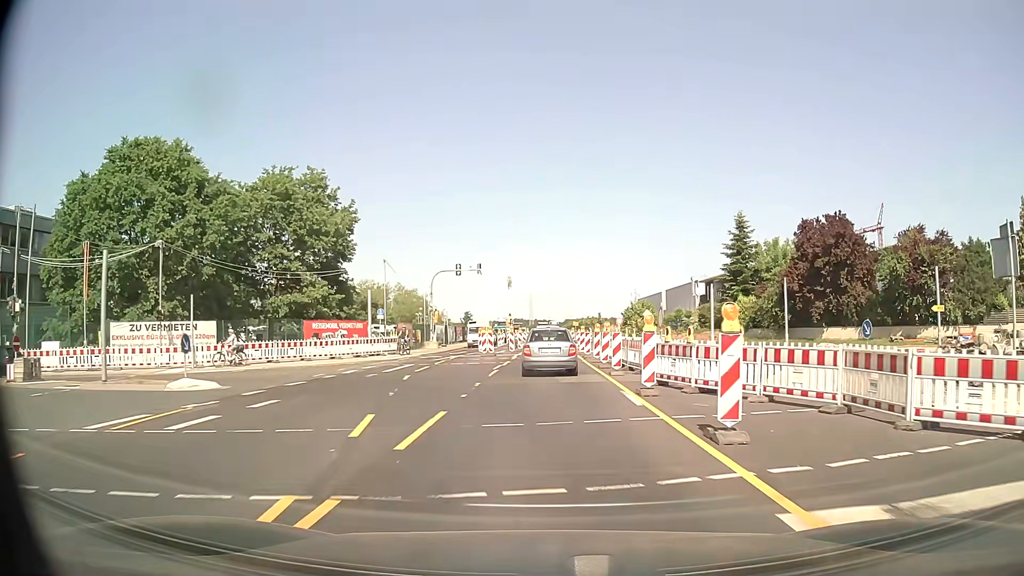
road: secondary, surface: asphalt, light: Day
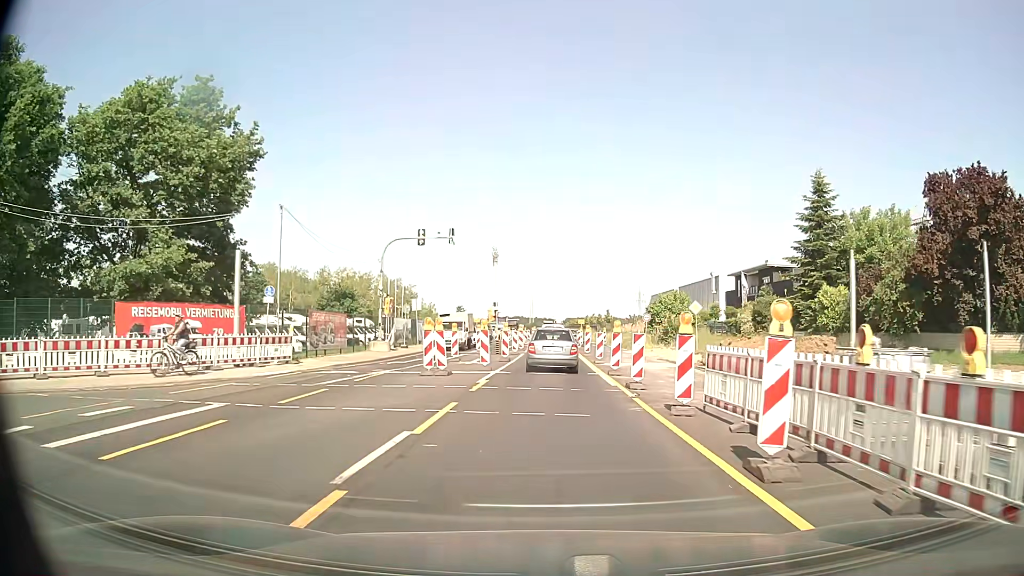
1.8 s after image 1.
(+0.1, +18.4) m; 0°
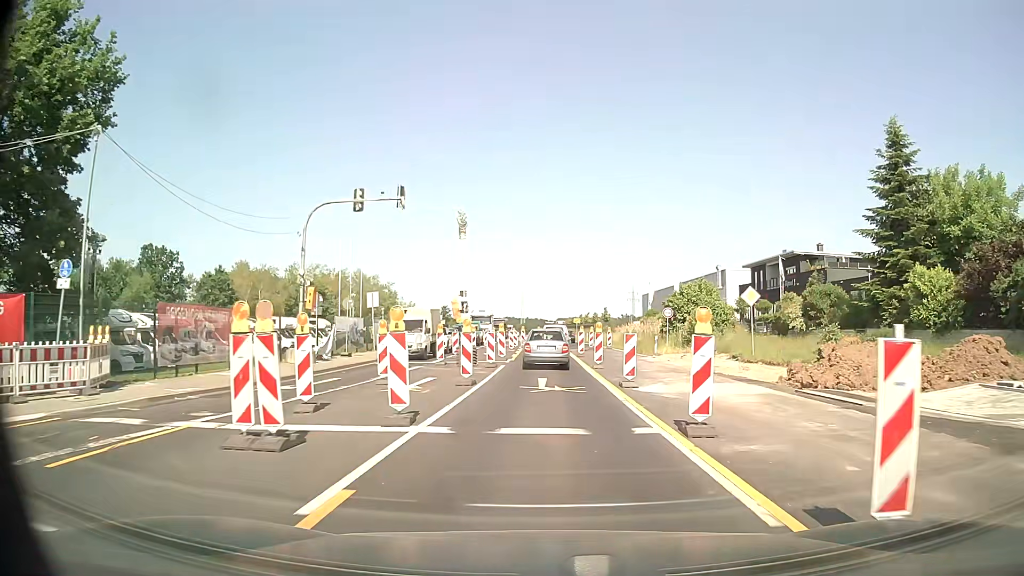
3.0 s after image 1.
(0.0, +12.2) m; +1°
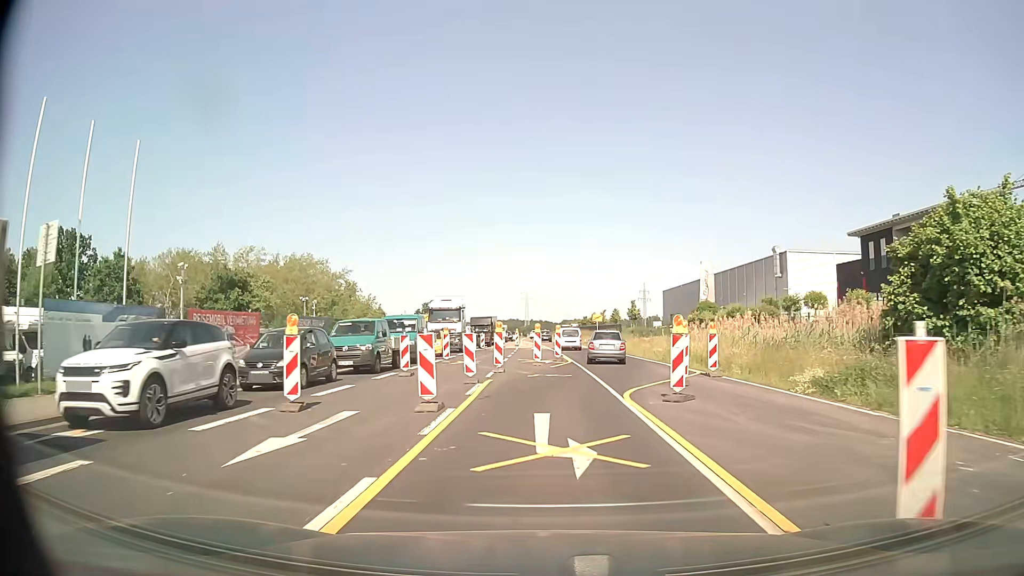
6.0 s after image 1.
(-0.1, +32.1) m; -1°
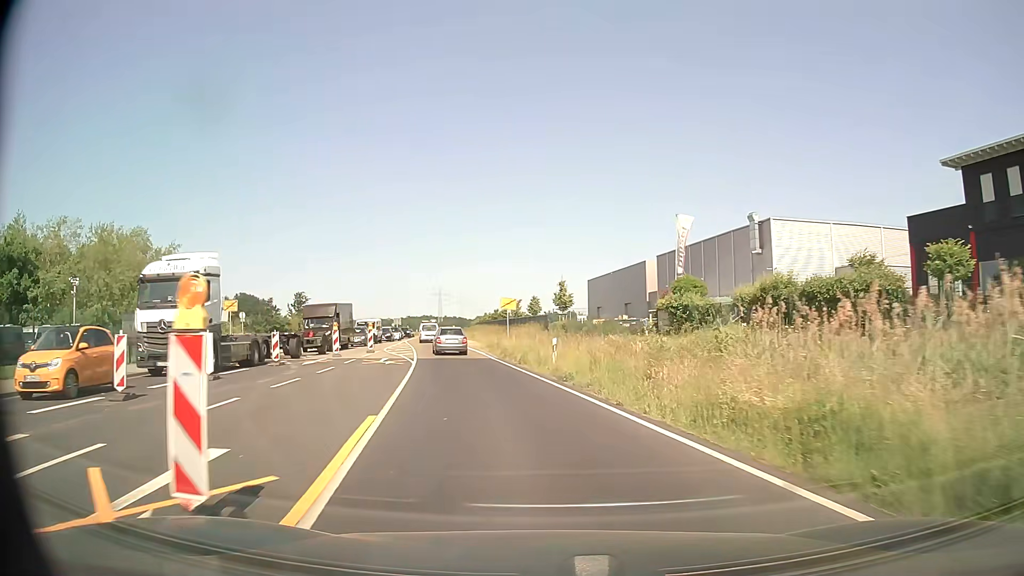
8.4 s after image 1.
(+2.3, +27.5) m; +7°
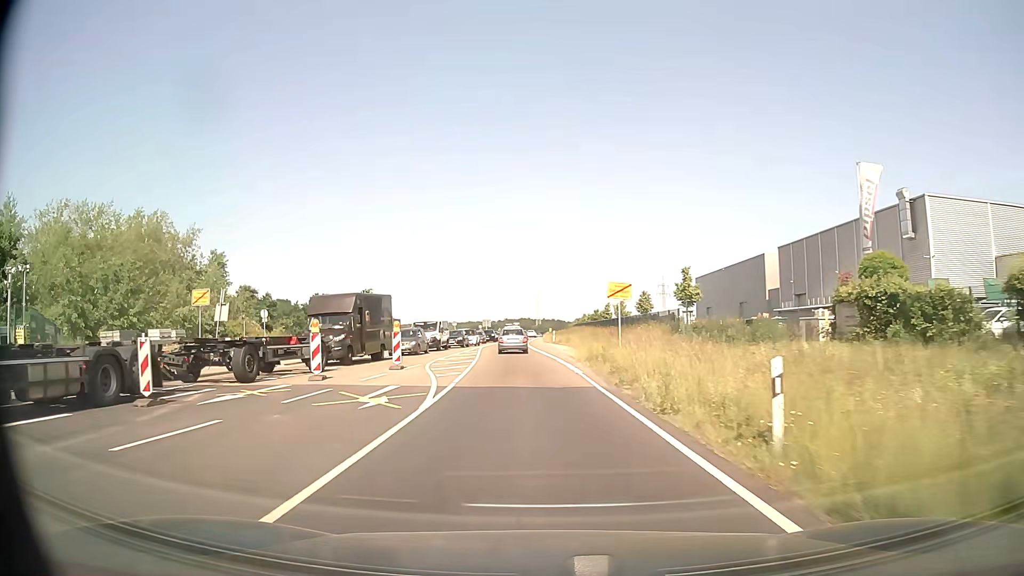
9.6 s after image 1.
(-1.0, +14.9) m; -8°
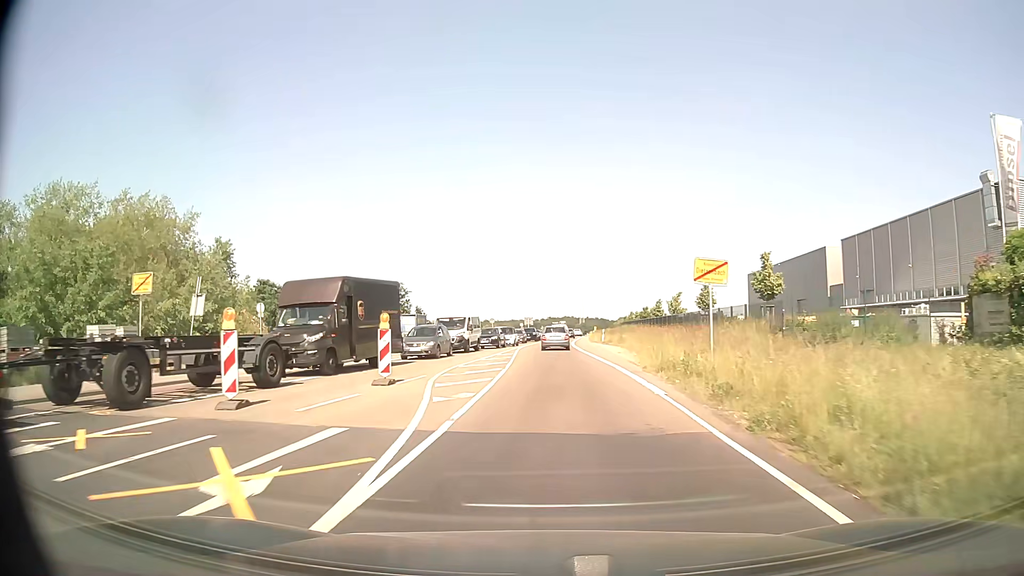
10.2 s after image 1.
(-0.3, +7.9) m; -4°
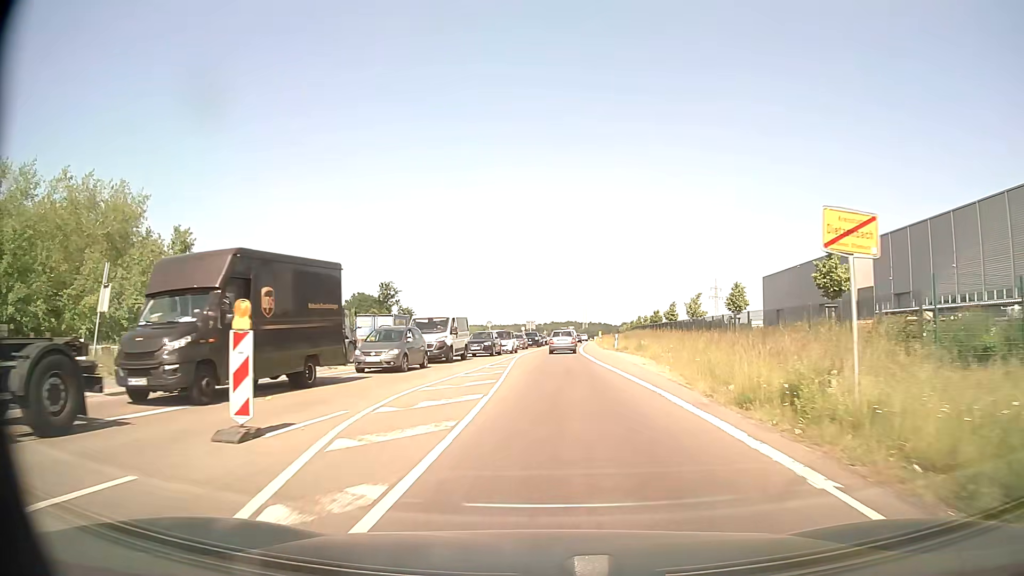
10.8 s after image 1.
(0.0, +8.2) m; 0°
(0, +10) (0, +20) (+1, +30) (+1, +40) (+1, +50) (+2, +60) (+3, +70) (+3, +80) (+4, +90) (+5, +100) m
